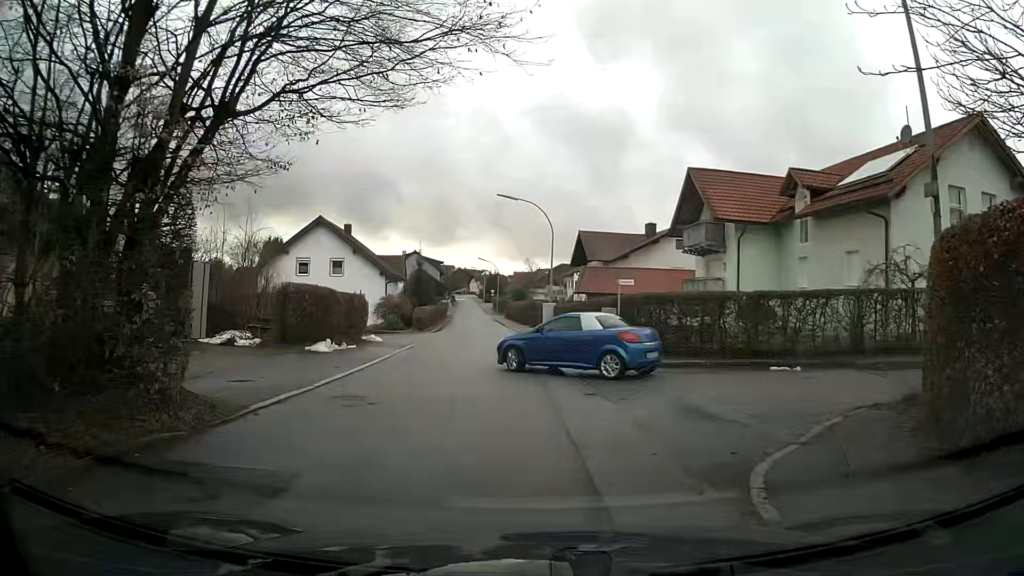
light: Day
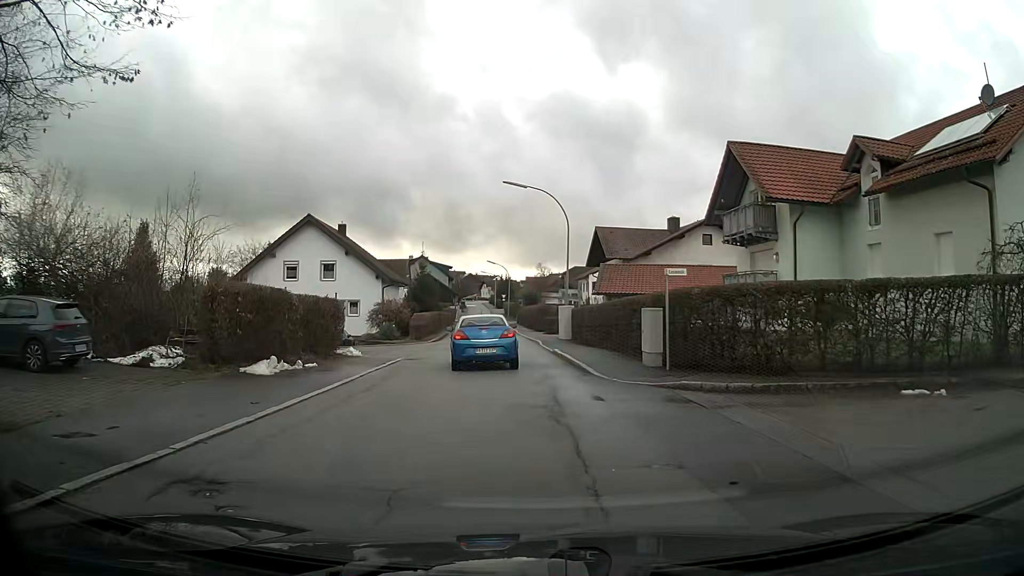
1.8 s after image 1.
(-0.1, +5.6) m; -2°
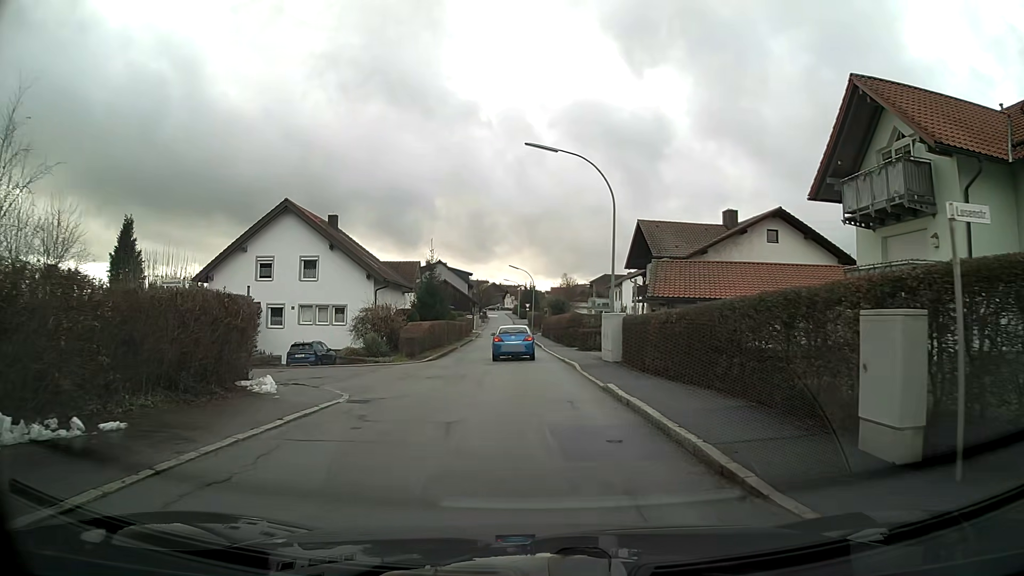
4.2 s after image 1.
(-0.2, +10.0) m; -2°
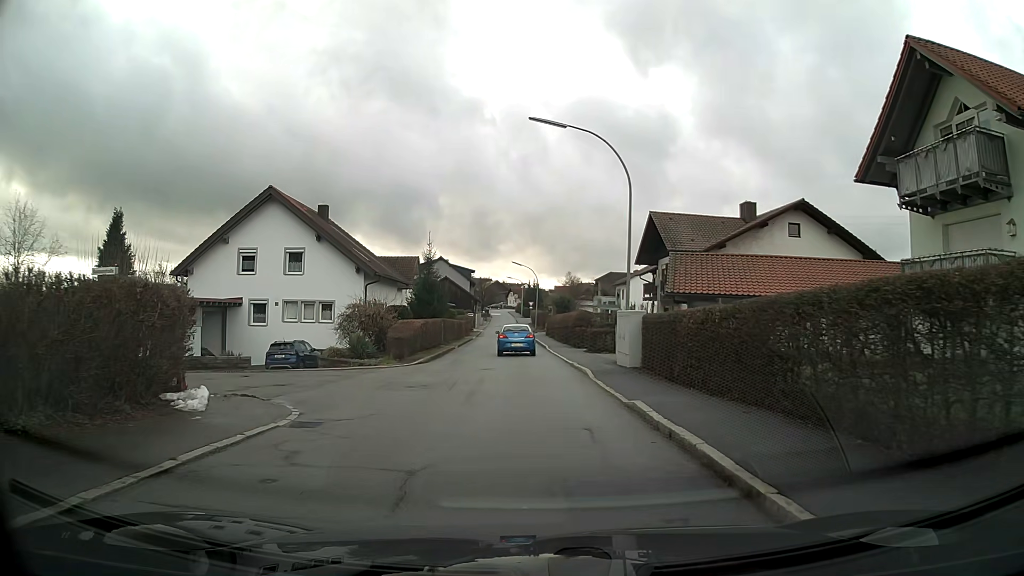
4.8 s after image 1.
(0.0, +3.3) m; 0°
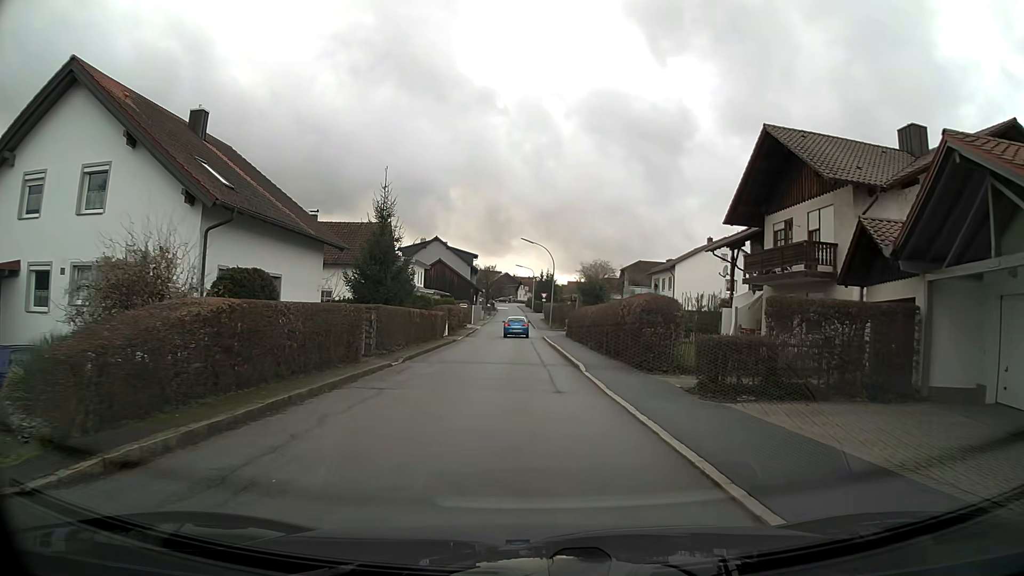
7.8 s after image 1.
(-0.3, +20.0) m; -1°
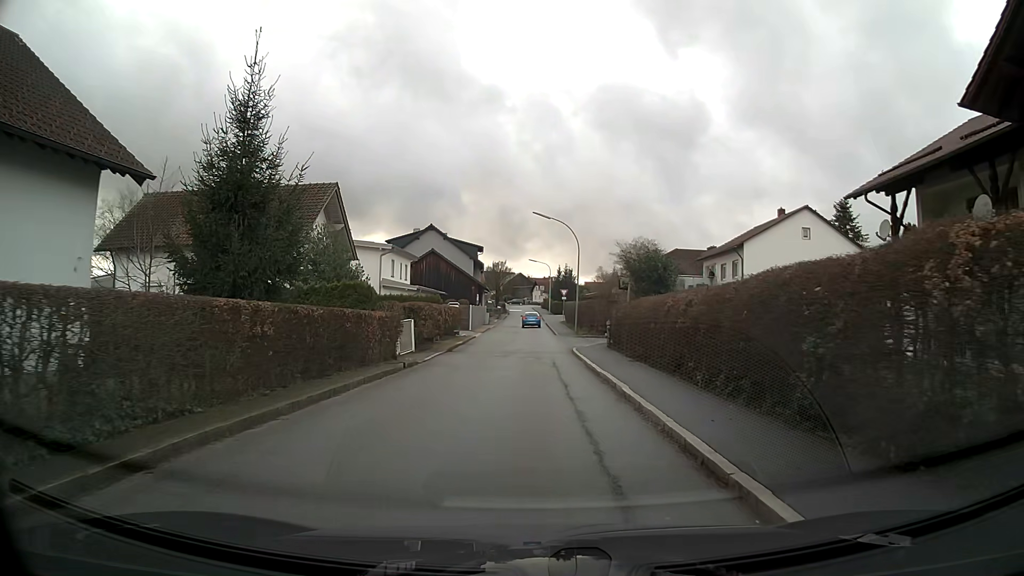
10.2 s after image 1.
(-0.2, +16.9) m; -1°
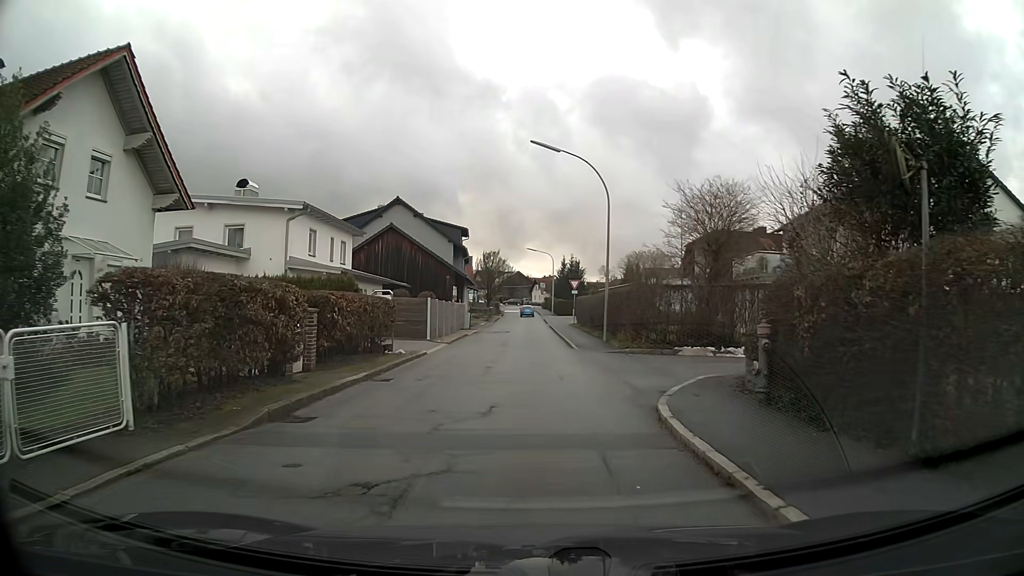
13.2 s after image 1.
(0.0, +19.2) m; 0°
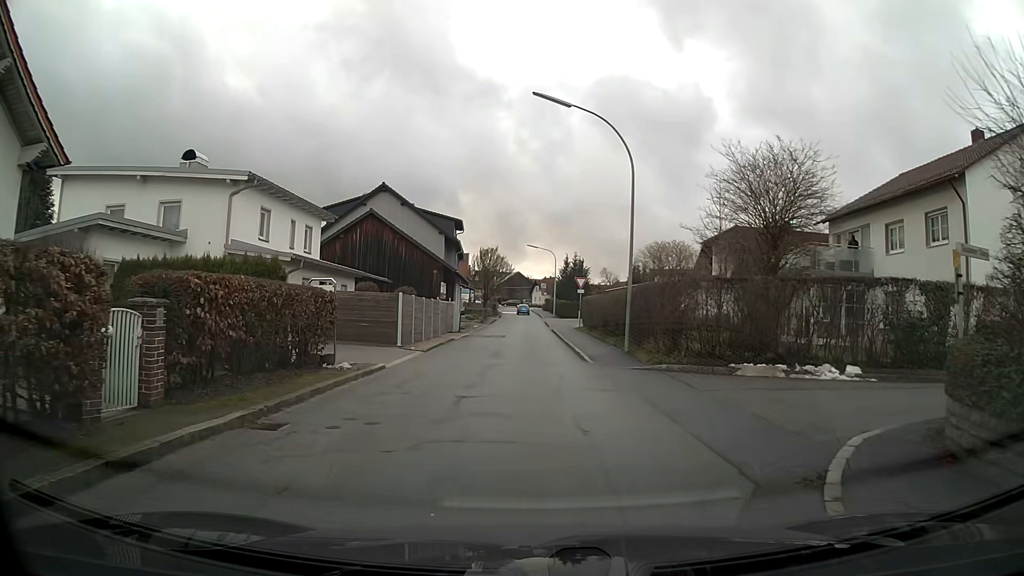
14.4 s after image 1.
(0.0, +6.4) m; 0°
(0, +10) (0, +20) (0, +30) (0, +40) (0, +50) (0, +60) (0, +70) (-1, +80) (-1, +90) (-1, +100) m
